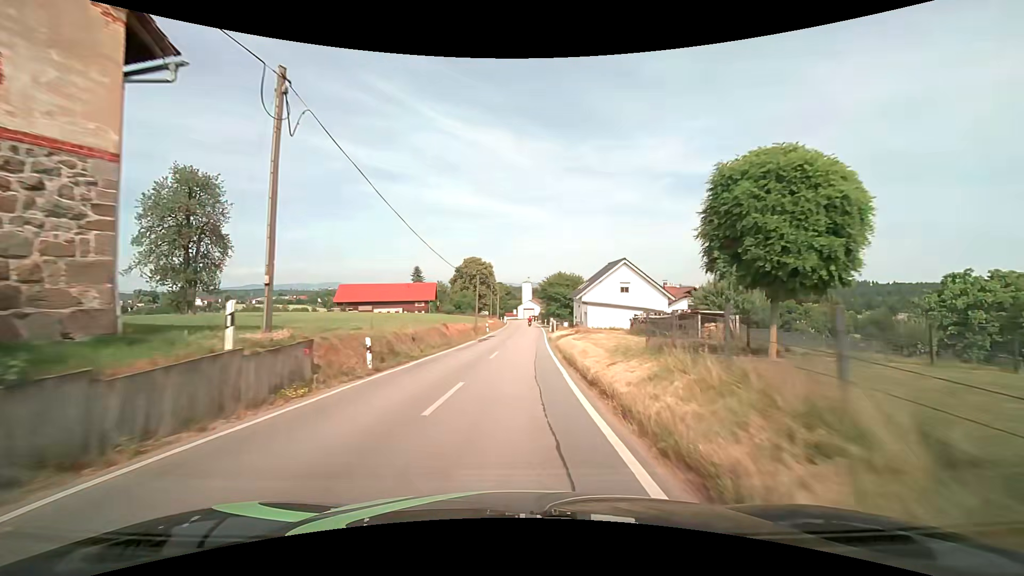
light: Day
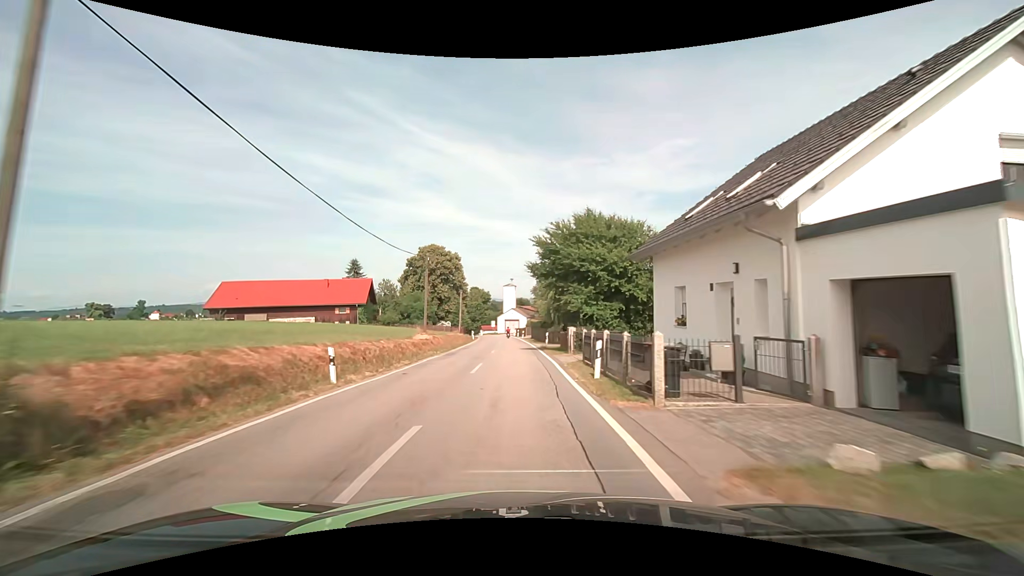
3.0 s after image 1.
(+0.9, +41.5) m; +2°
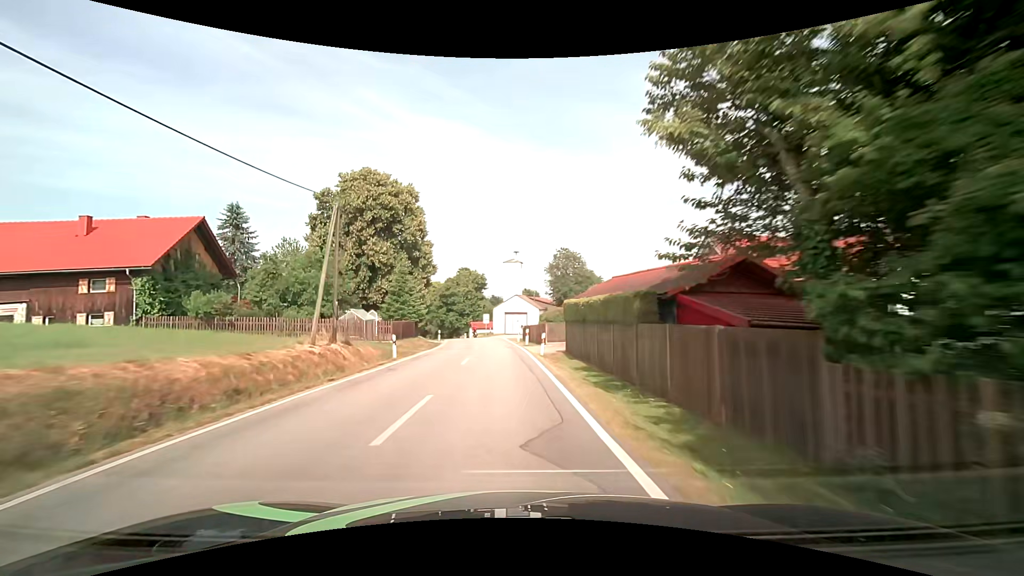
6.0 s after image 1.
(0.0, +45.7) m; 0°
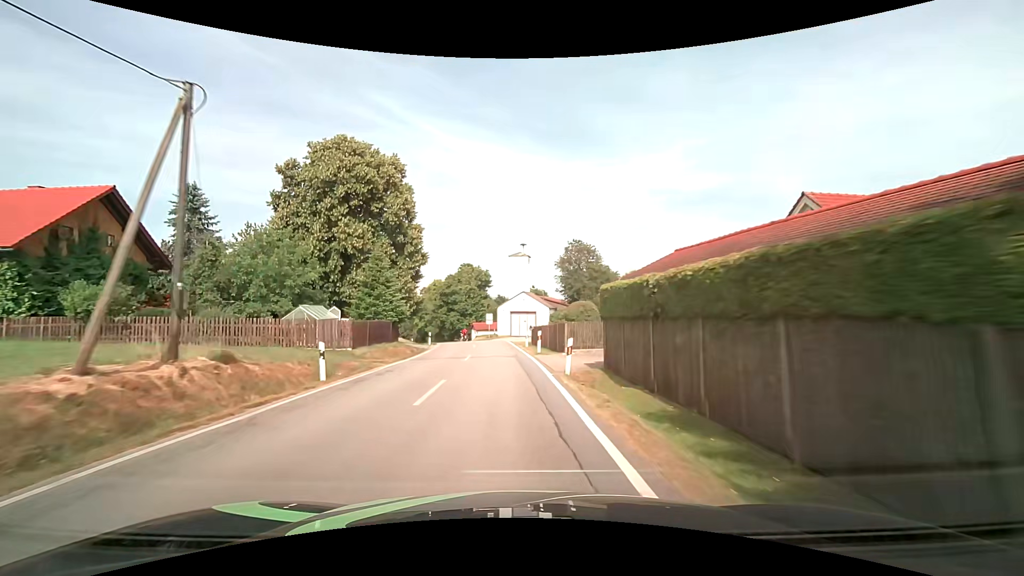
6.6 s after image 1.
(-0.1, +9.2) m; -1°
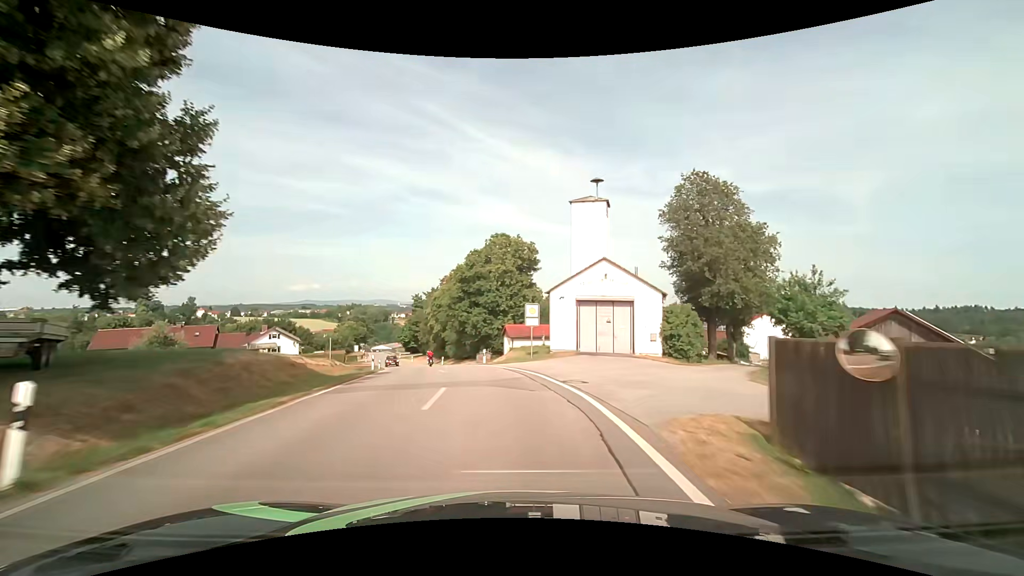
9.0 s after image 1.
(-1.5, +36.6) m; -6°
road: tertiary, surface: asphalt
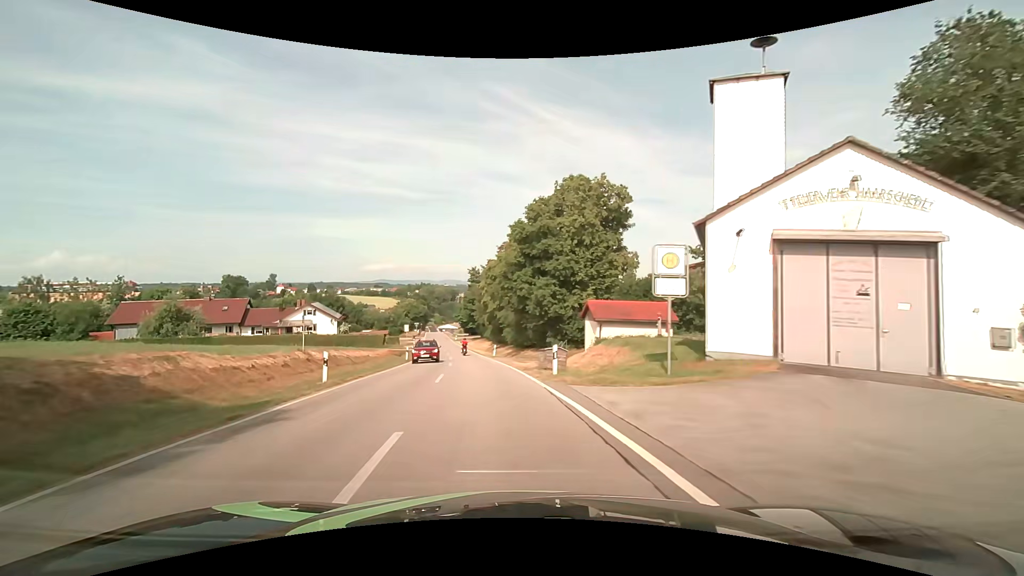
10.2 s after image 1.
(-1.0, +18.2) m; -7°
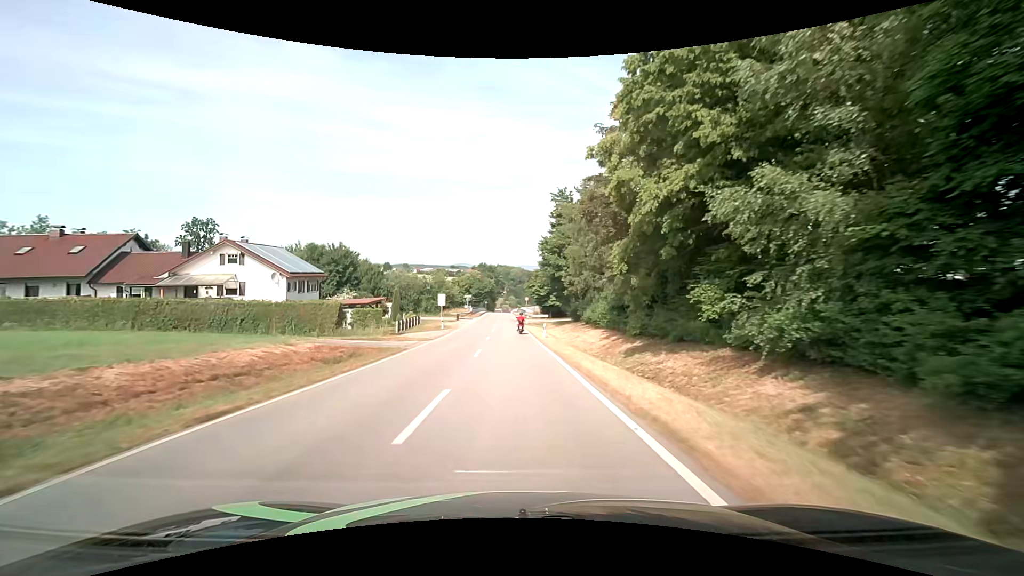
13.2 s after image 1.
(-5.1, +45.6) m; -9°
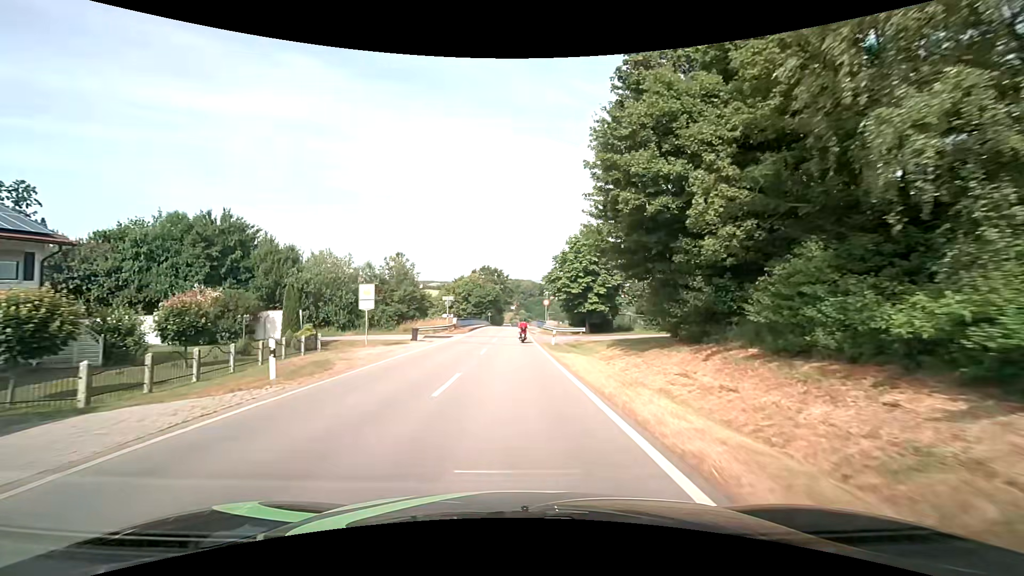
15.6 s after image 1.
(-0.4, +32.3) m; -2°
(0, +10) (0, +20) (0, +30) (0, +40) (0, +50) (0, +60) (0, +70) (0, +80) (0, +90) (0, +100) m
